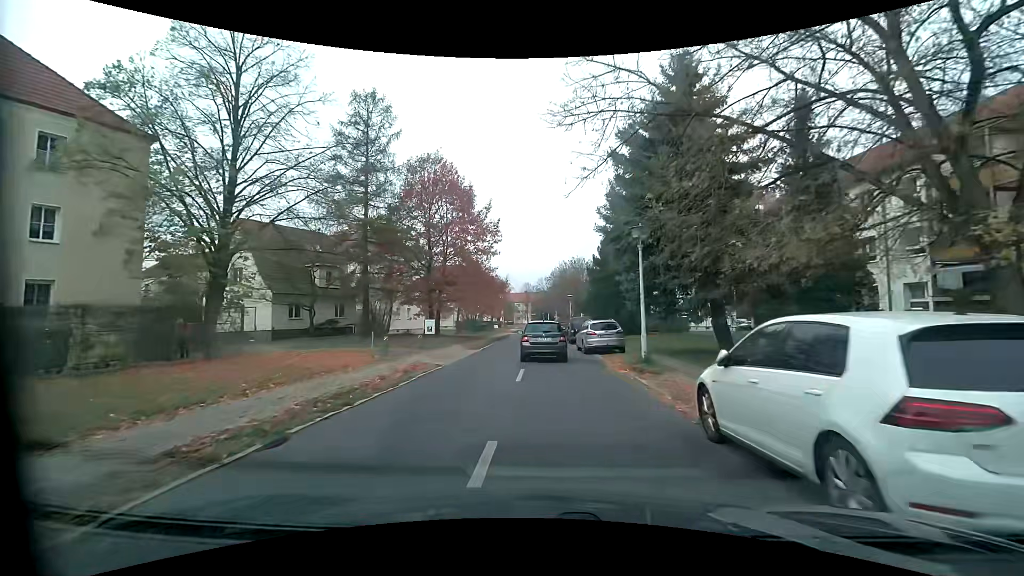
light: Day
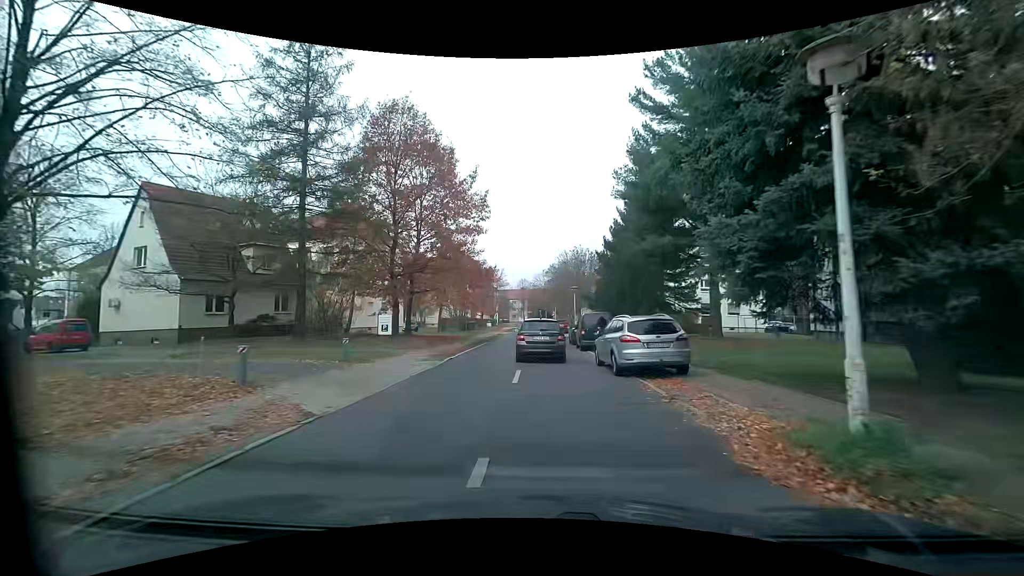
(+0.1, +10.0) m; +1°
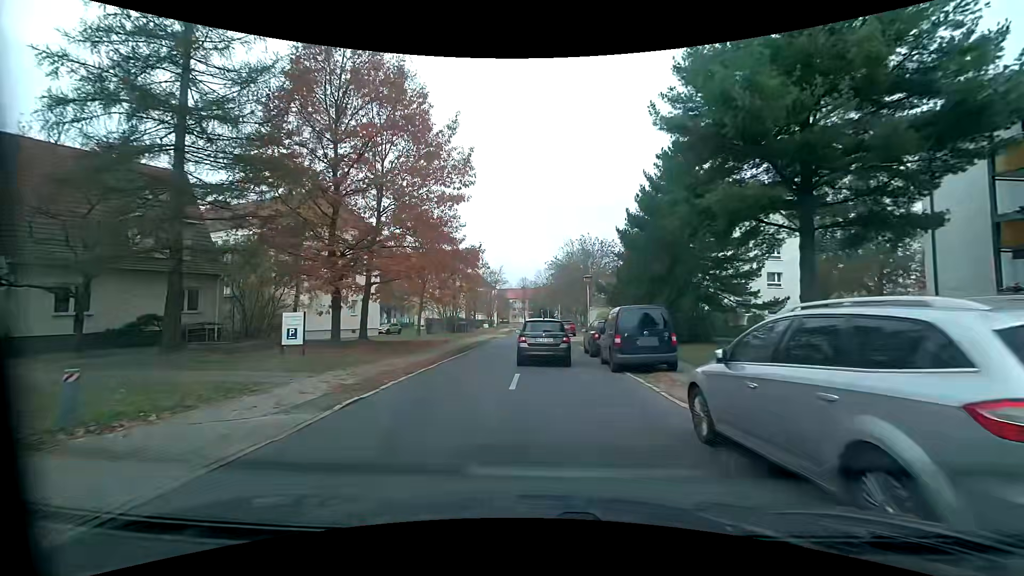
(+0.1, +9.9) m; 0°
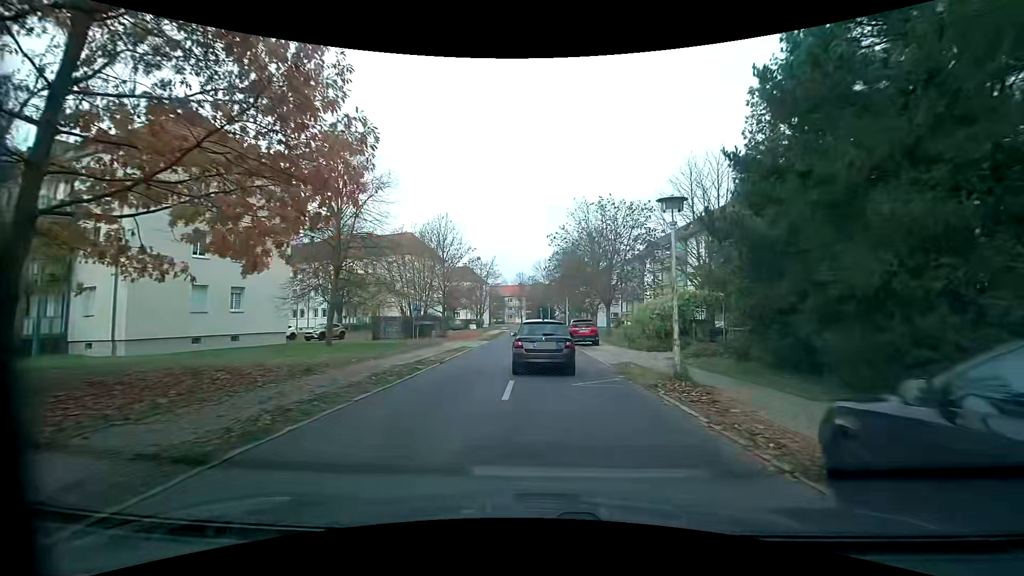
(+0.1, +19.1) m; 0°
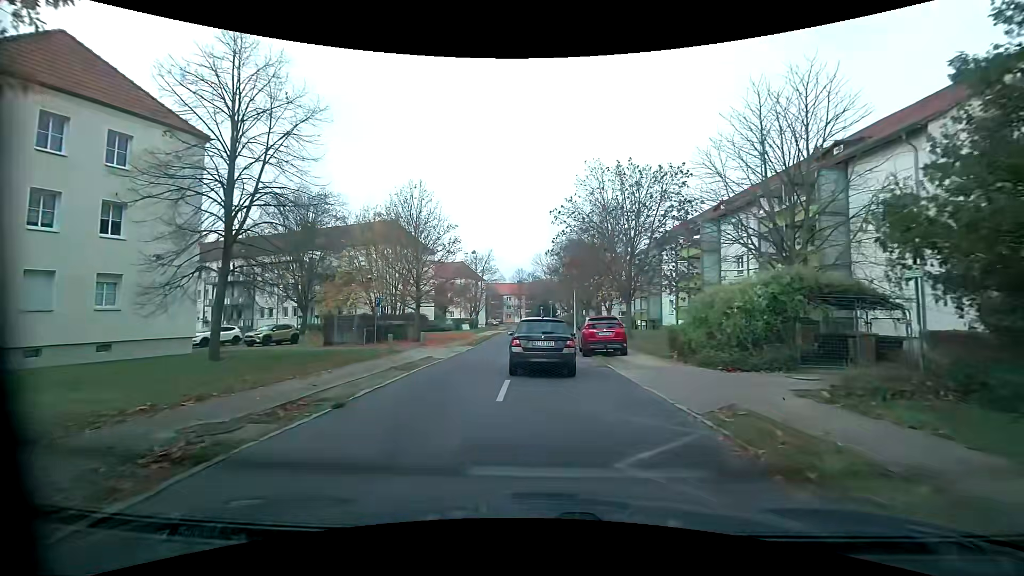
(0.0, +9.2) m; -1°
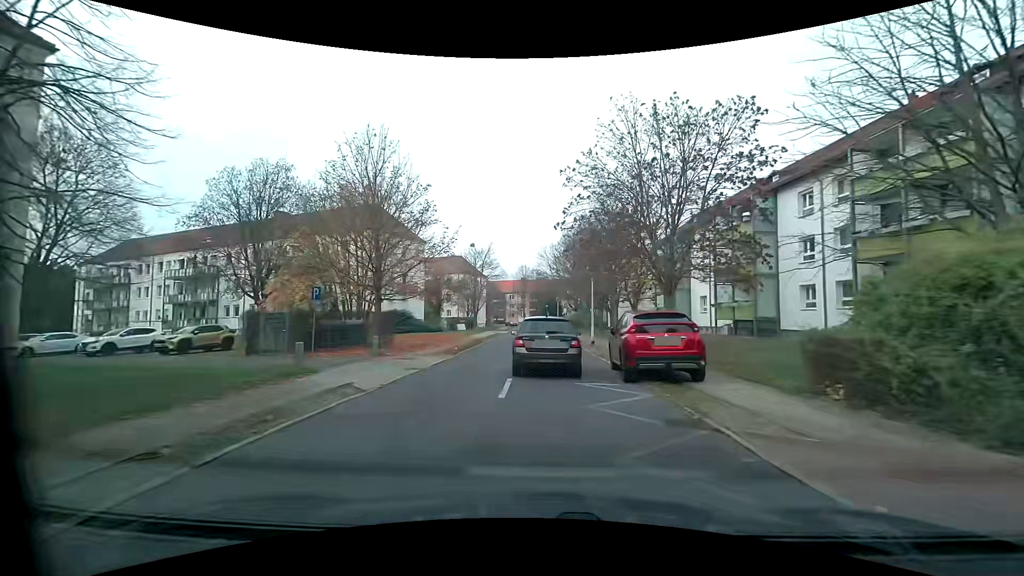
(+0.1, +8.9) m; -1°
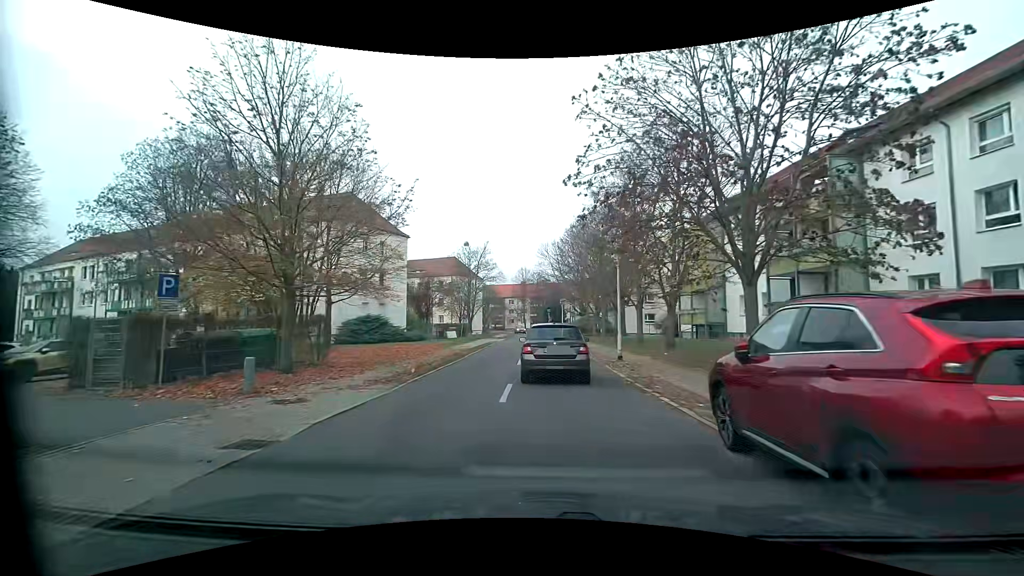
(+0.1, +8.7) m; 0°
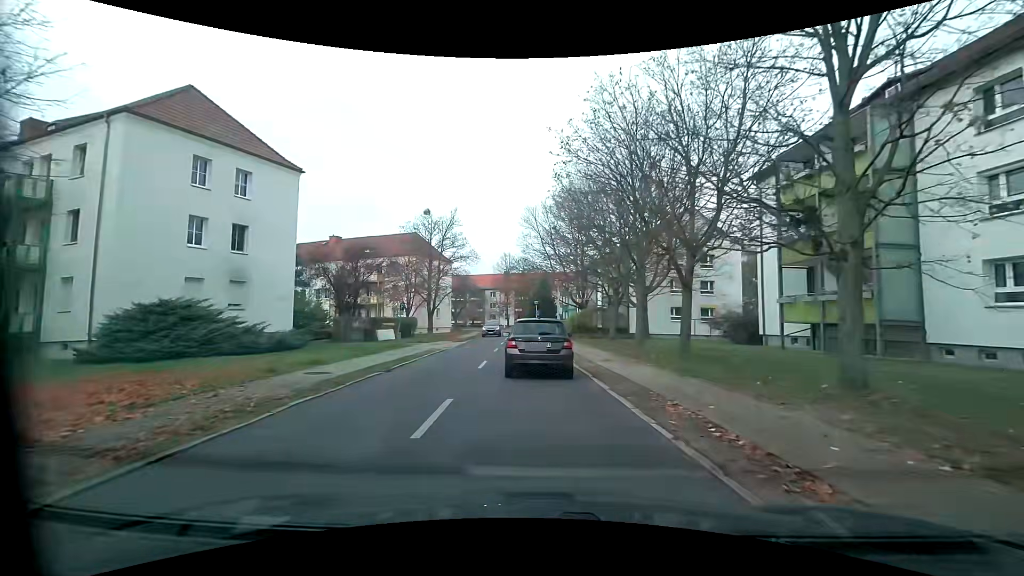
(+0.6, +21.3) m; +3°
(0, +10) (-1, +20) (-2, +30) (-2, +40) (-3, +50) (-4, +60) (-4, +70) (-5, +80) (-7, +90) (-12, +98) m
